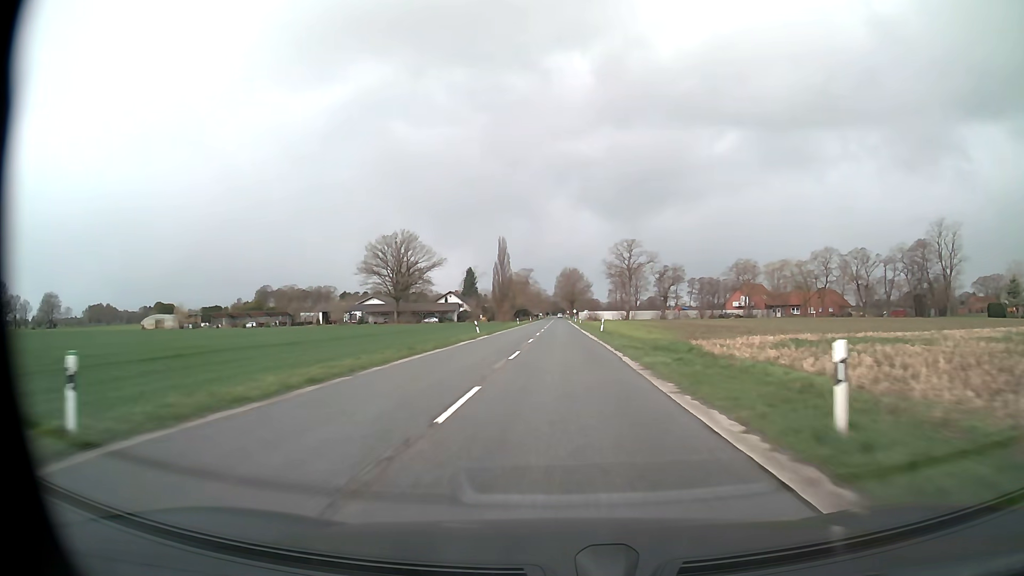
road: secondary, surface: asphalt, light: Day
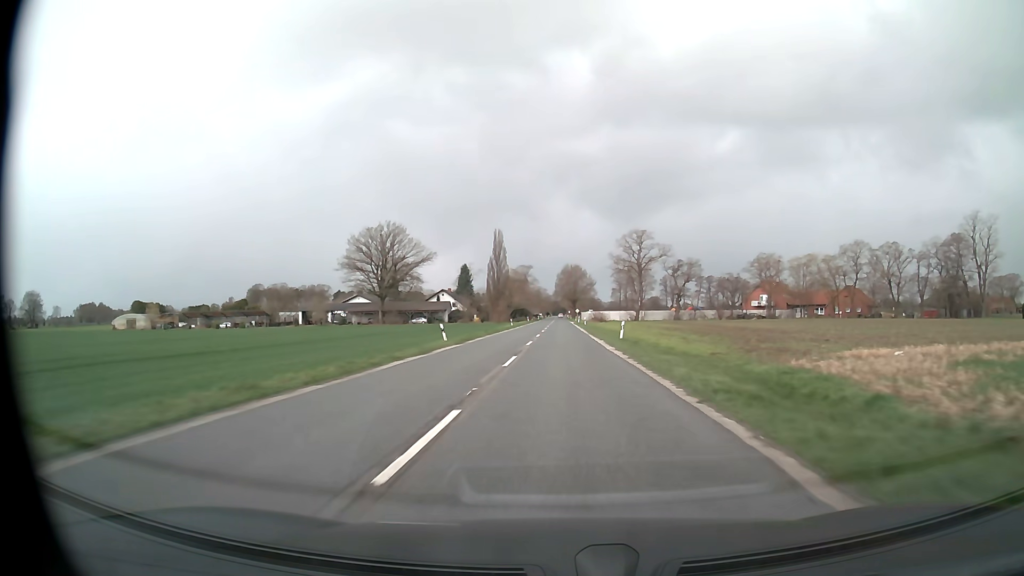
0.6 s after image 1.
(0.0, +15.1) m; 0°
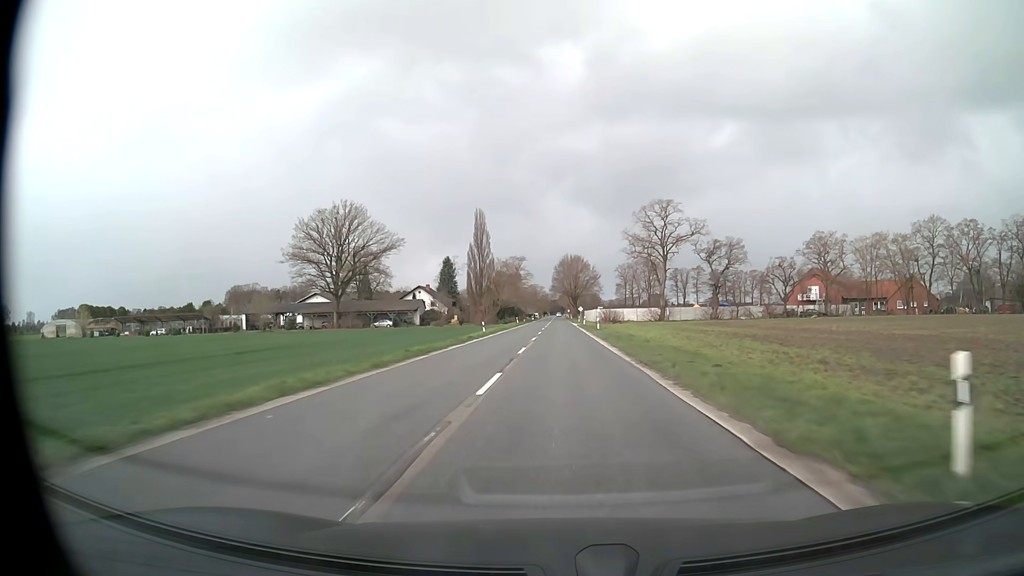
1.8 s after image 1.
(0.0, +30.2) m; 0°
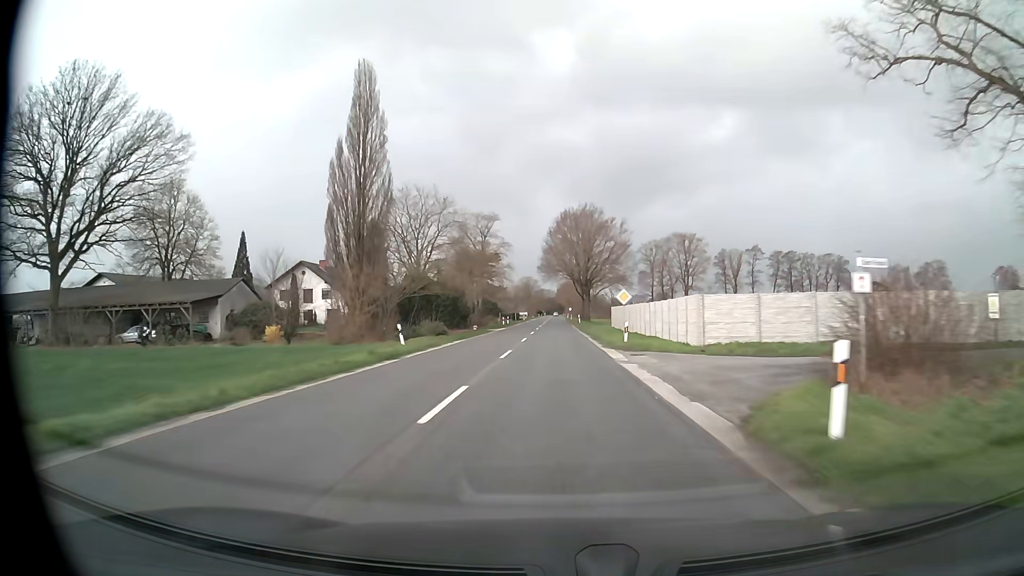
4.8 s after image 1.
(+0.4, +74.8) m; 0°
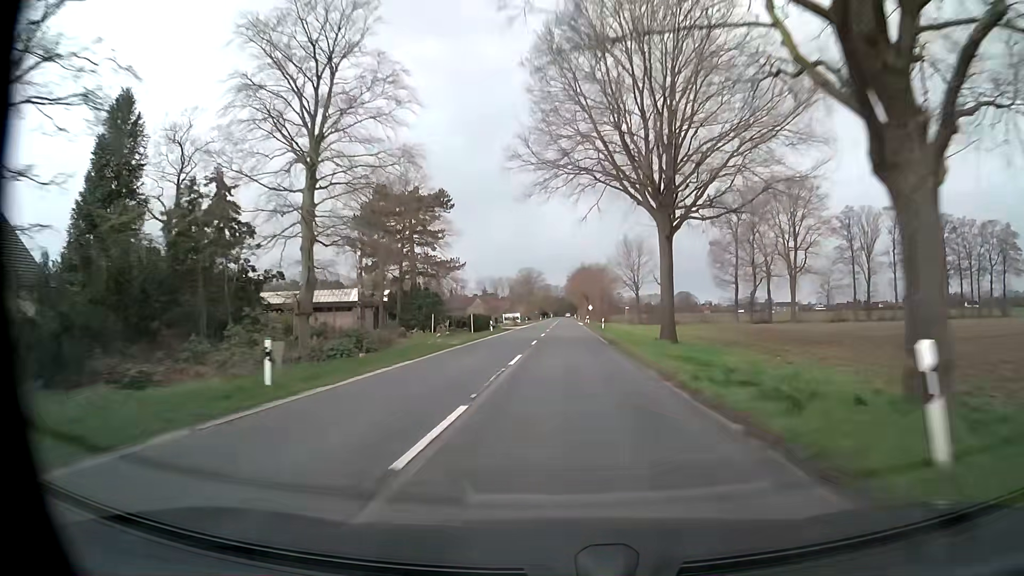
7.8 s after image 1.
(-0.2, +74.1) m; 0°
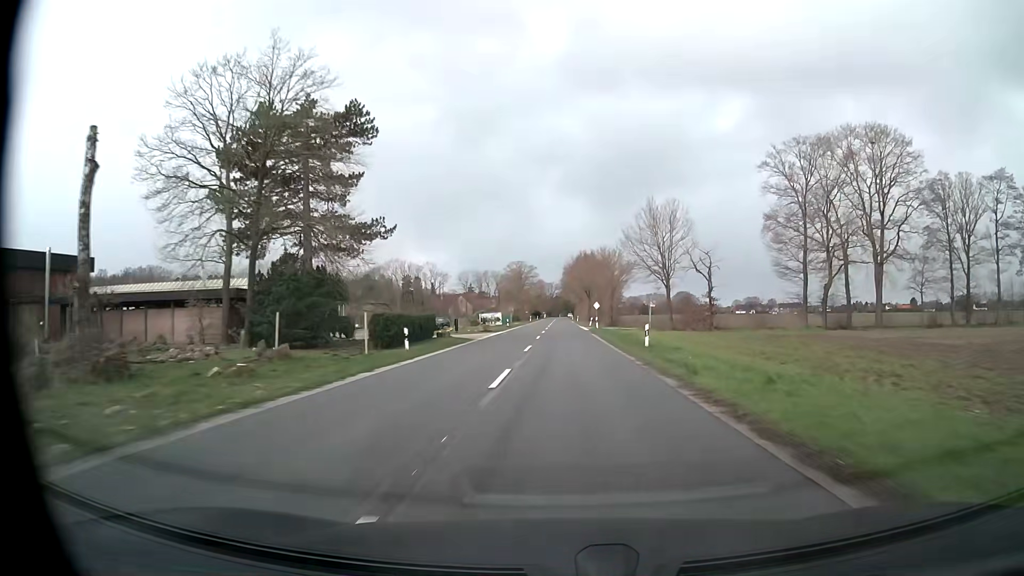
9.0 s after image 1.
(0.0, +29.4) m; 0°
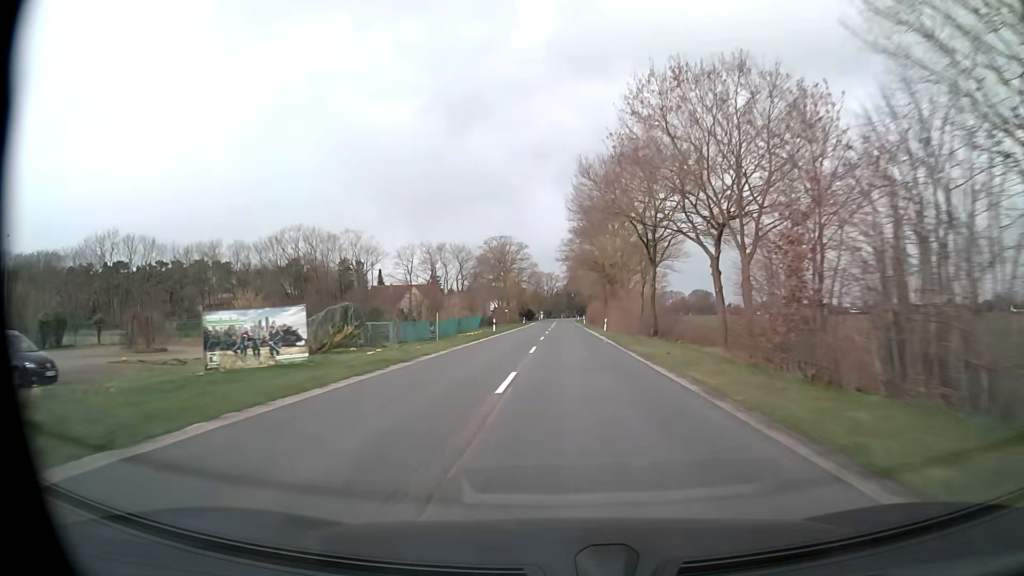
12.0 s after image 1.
(0.0, +72.8) m; 0°
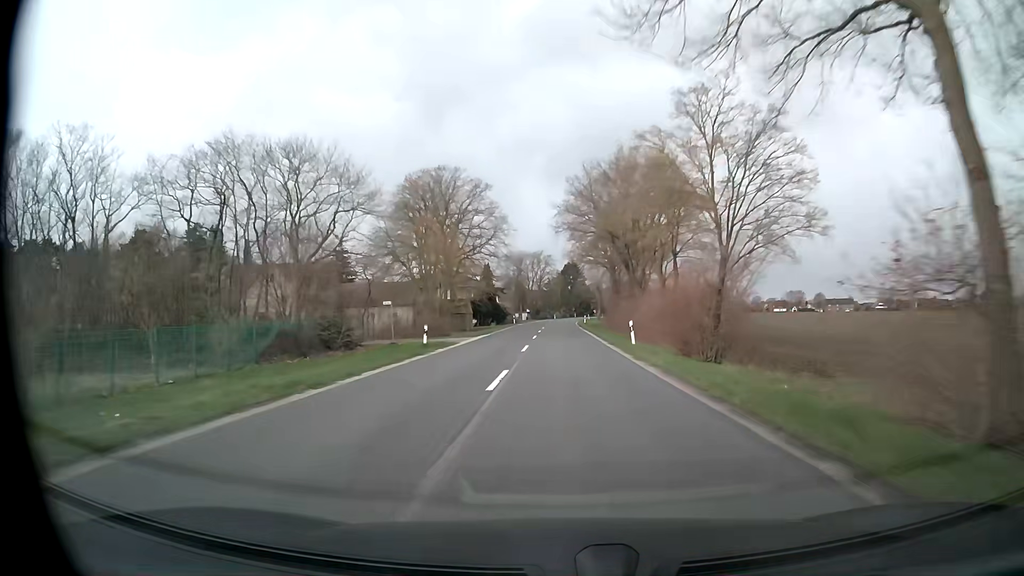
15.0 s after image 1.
(+0.5, +71.6) m; +1°
(0, +10) (0, +20) (0, +30) (0, +40) (0, +50) (0, +60) (0, +70) (0, +80) (0, +90) (+1, +100) m
